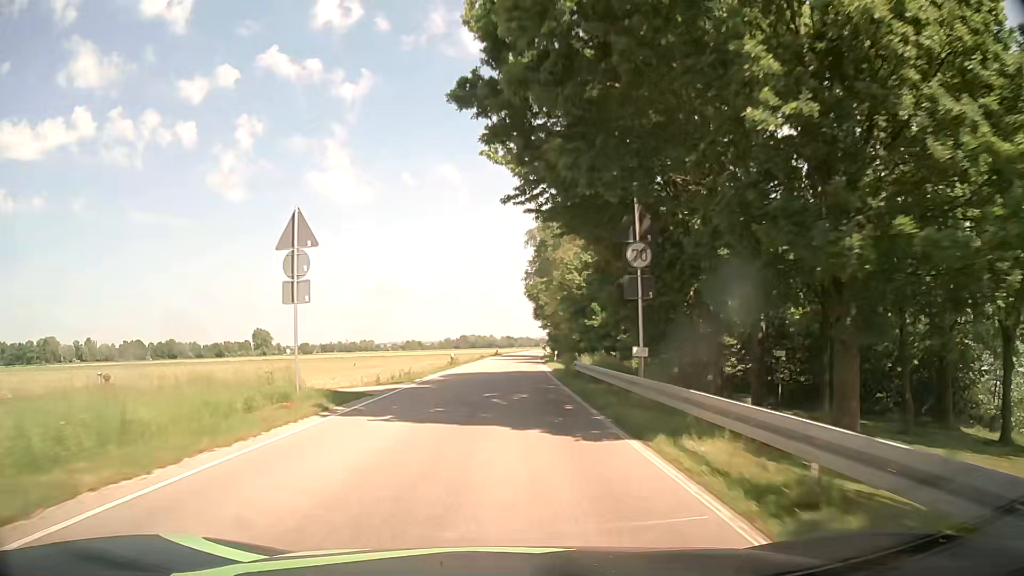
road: secondary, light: Day
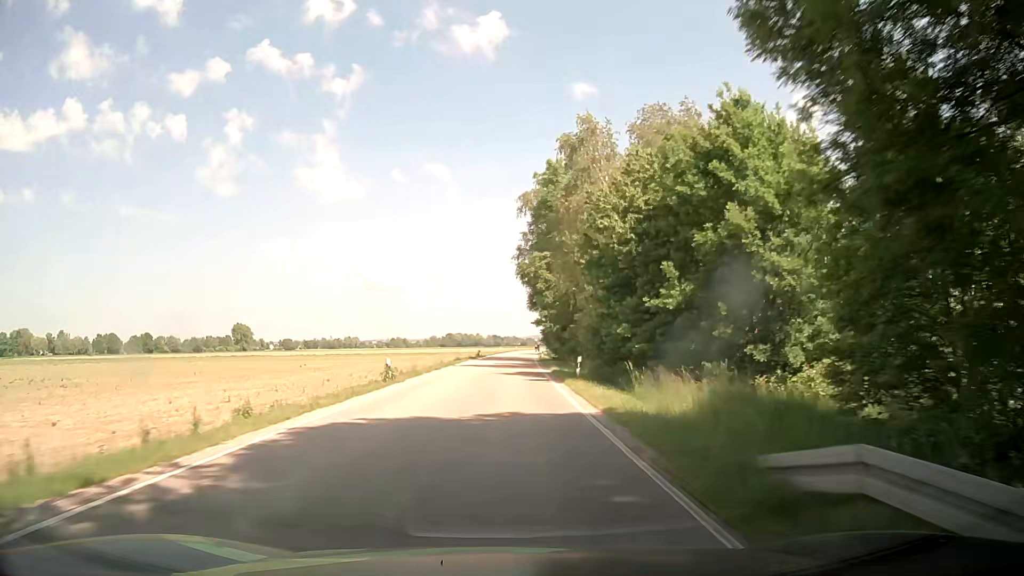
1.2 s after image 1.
(-0.1, +21.5) m; +1°
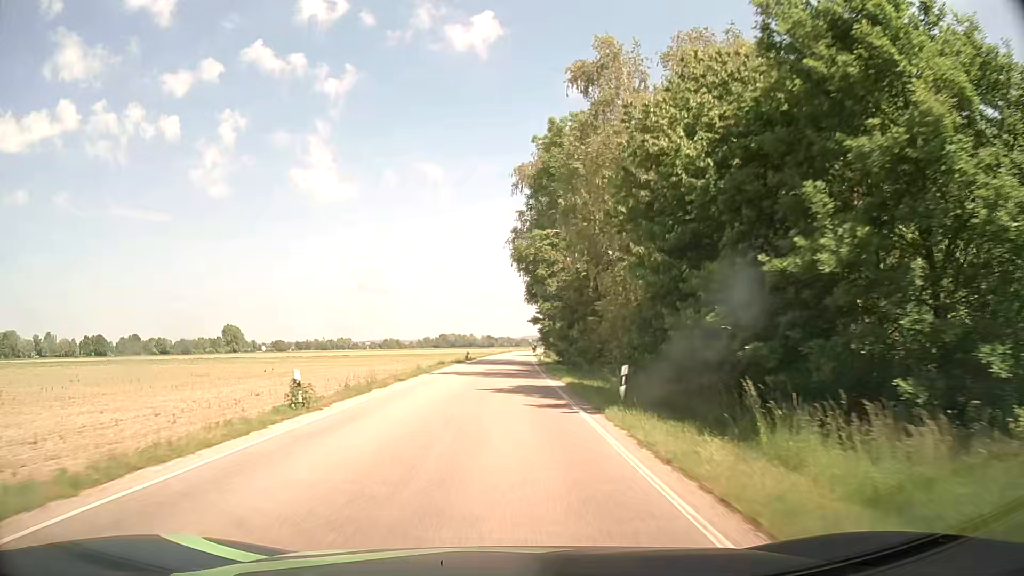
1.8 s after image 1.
(0.0, +10.7) m; 0°
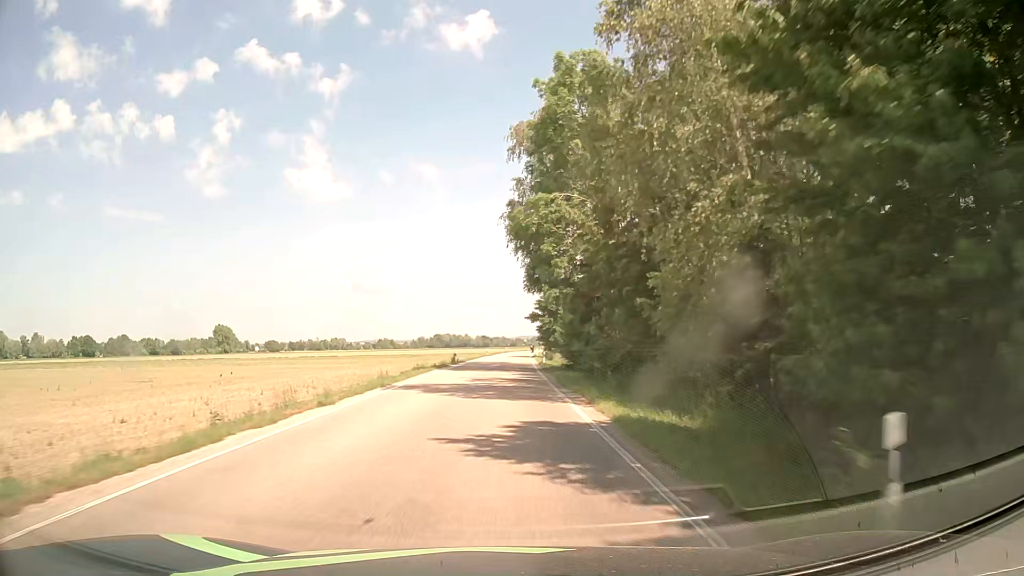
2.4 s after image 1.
(+0.1, +10.7) m; +1°
